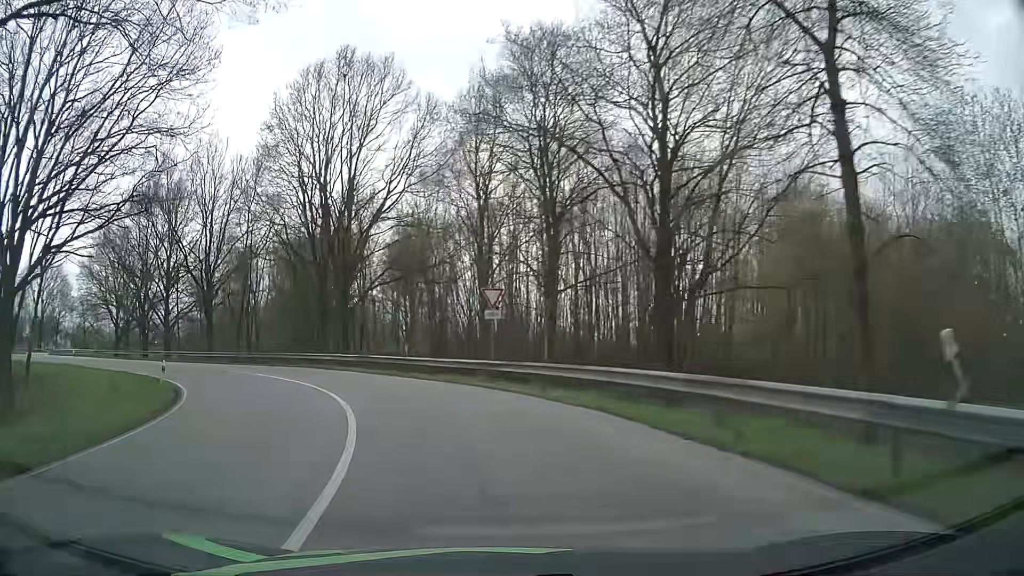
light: Day
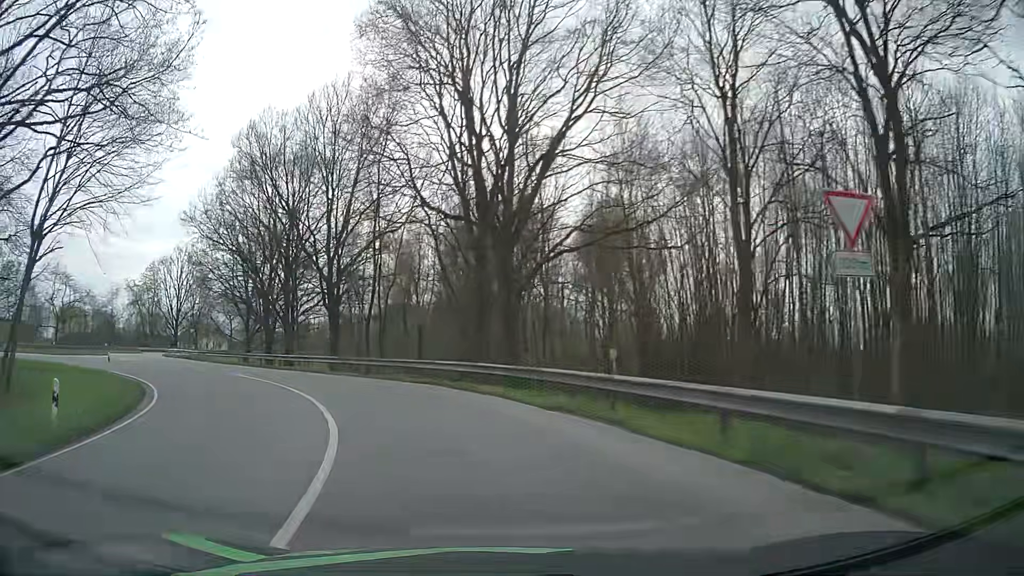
(-2.2, +15.3) m; -15°
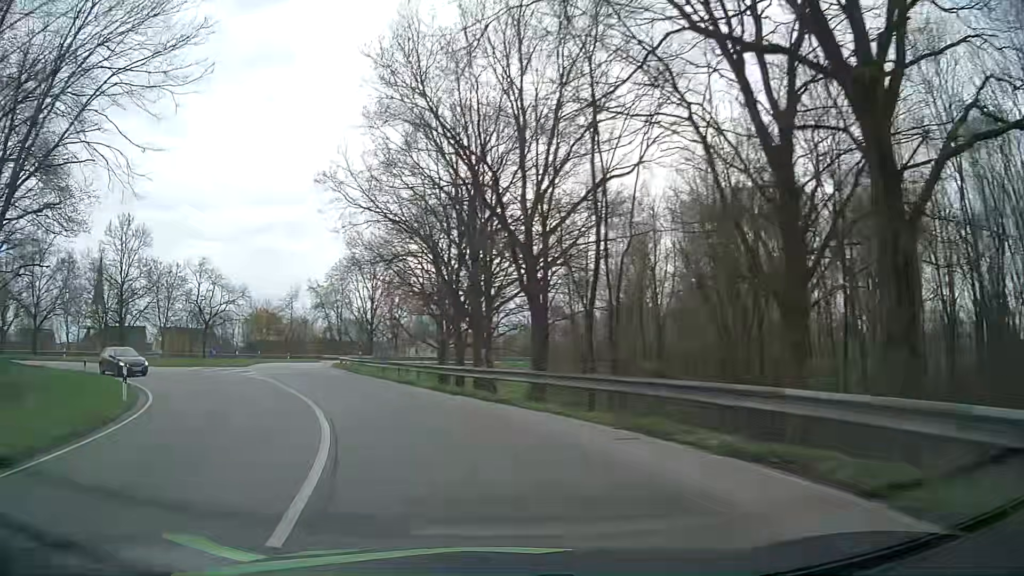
(-2.9, +15.0) m; -21°
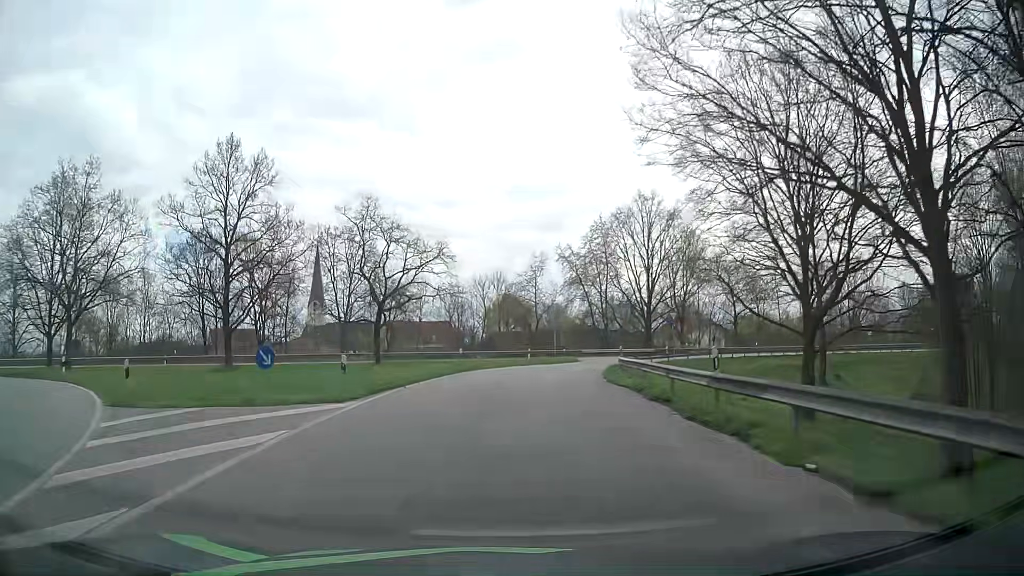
(-7.8, +29.3) m; -22°
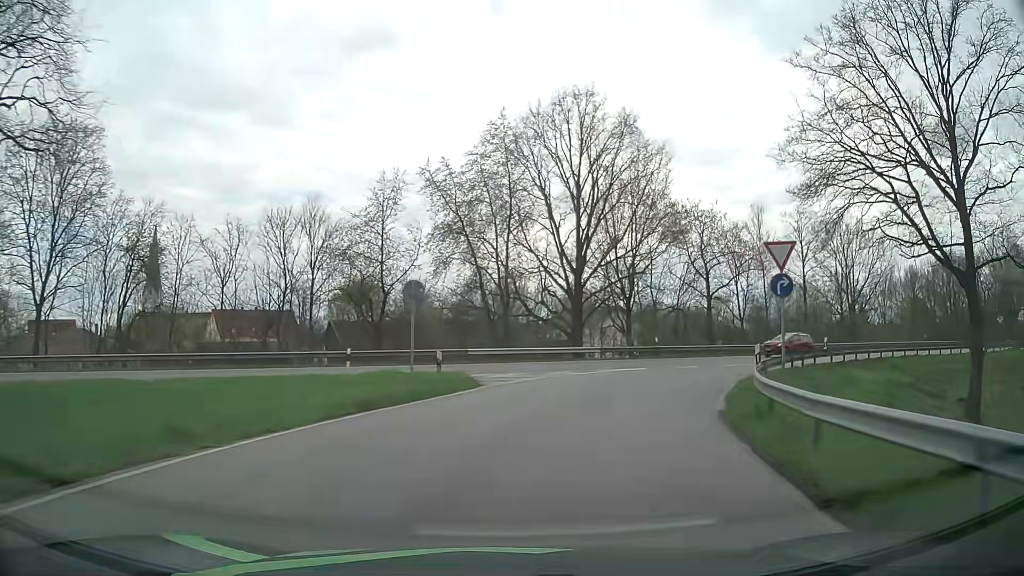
(+1.8, +33.2) m; +11°
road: primary_link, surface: asphalt
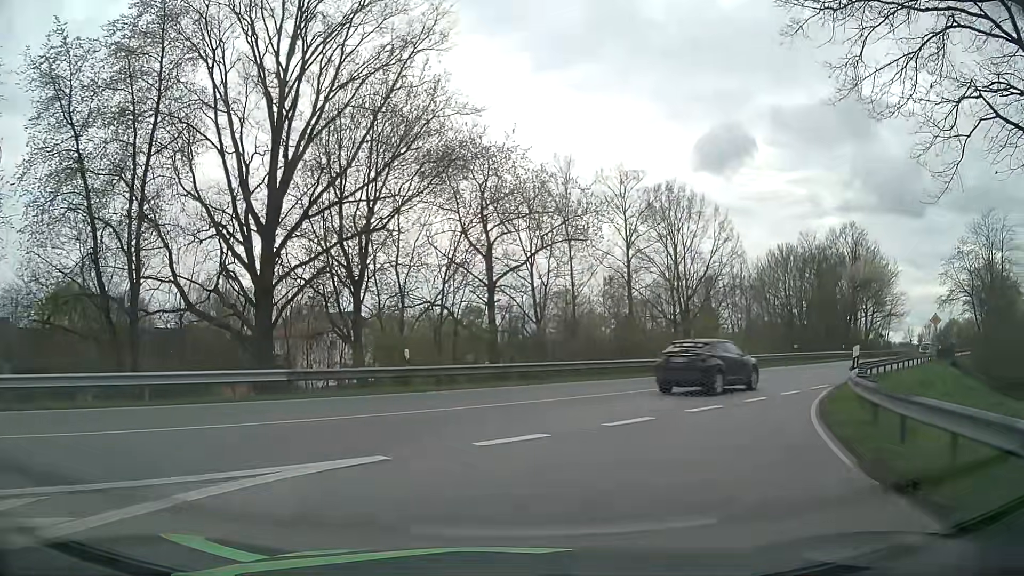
(+3.6, +20.0) m; +21°
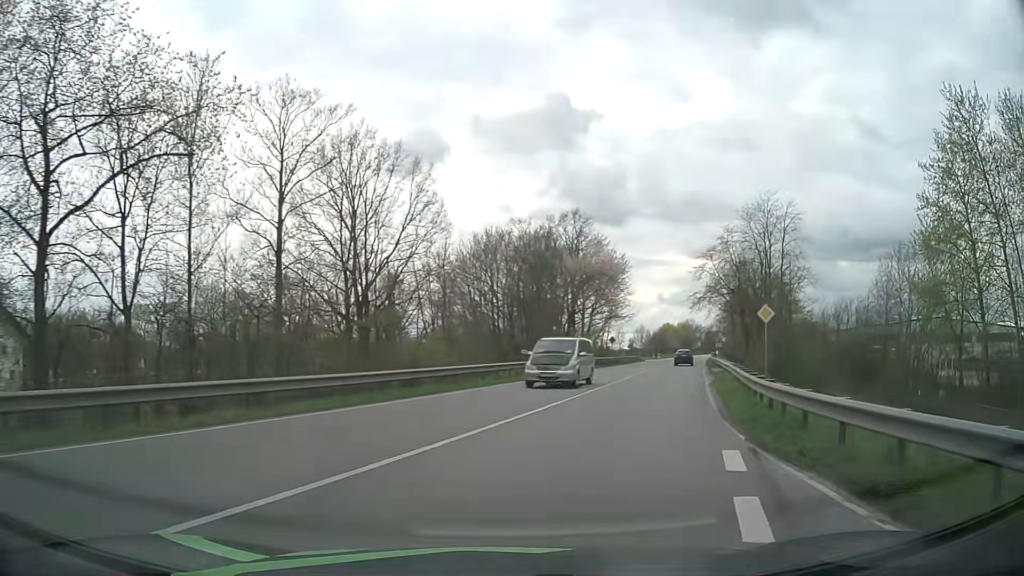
(+3.5, +15.3) m; +27°
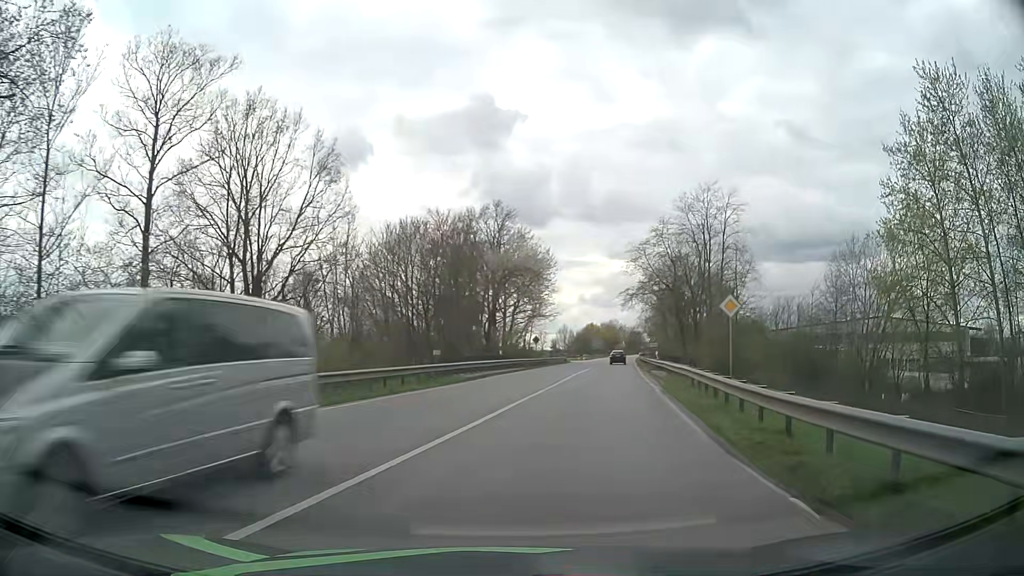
(+0.4, +5.3) m; +7°
(+1, +10) (+2, +20) (+4, +30) (+5, +40) (+7, +49) (+9, +59) (+11, +69) (+13, +79) (+15, +89) (+17, +99) m
